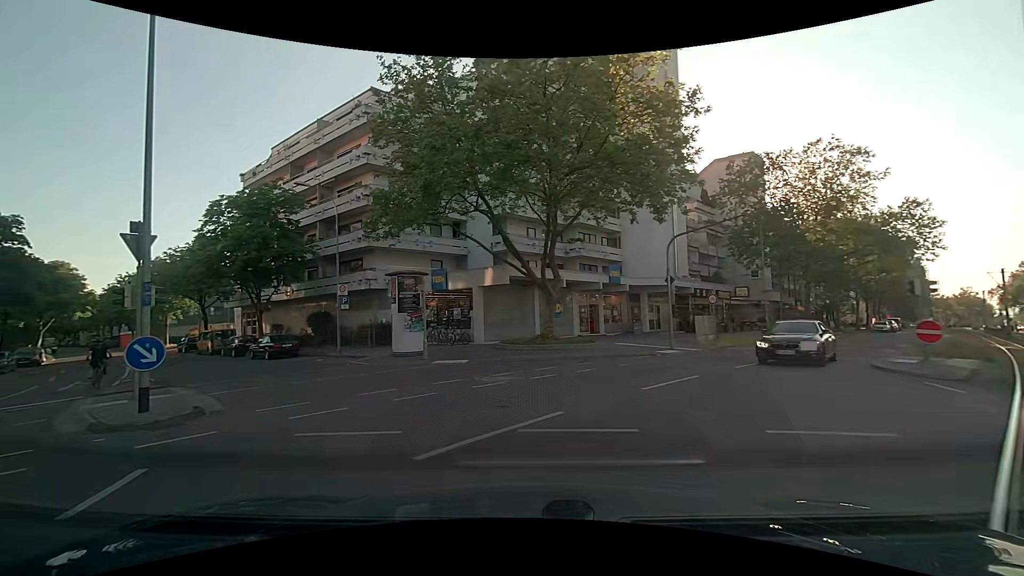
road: tertiary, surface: asphalt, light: Day
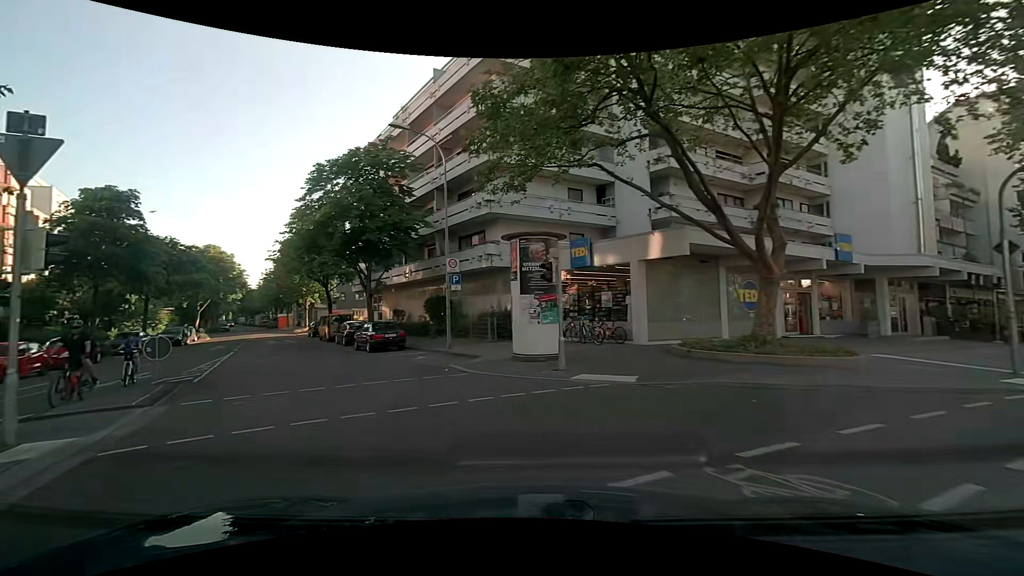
(-1.2, +8.2) m; -15°
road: residential
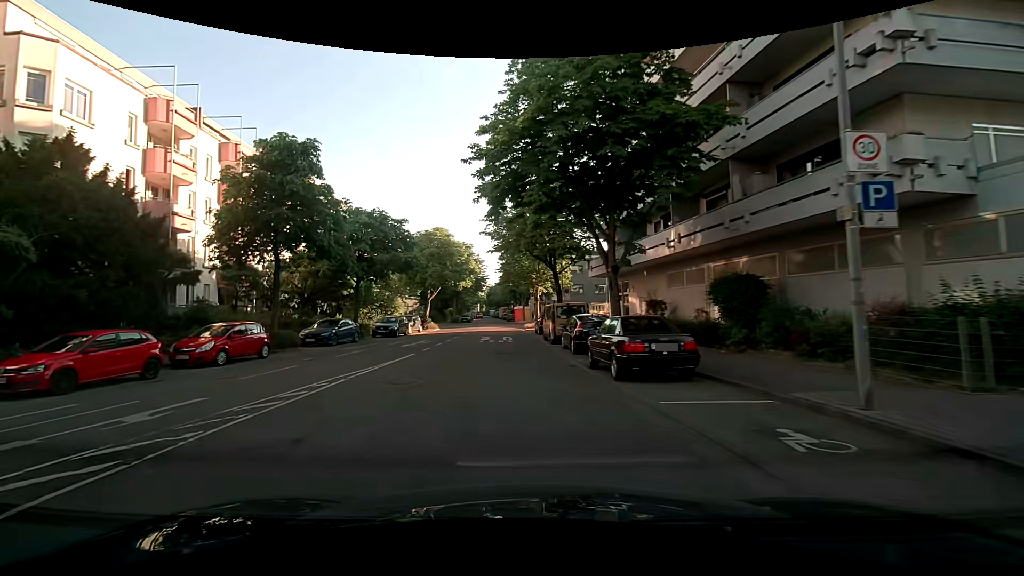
(-3.4, +12.7) m; -27°
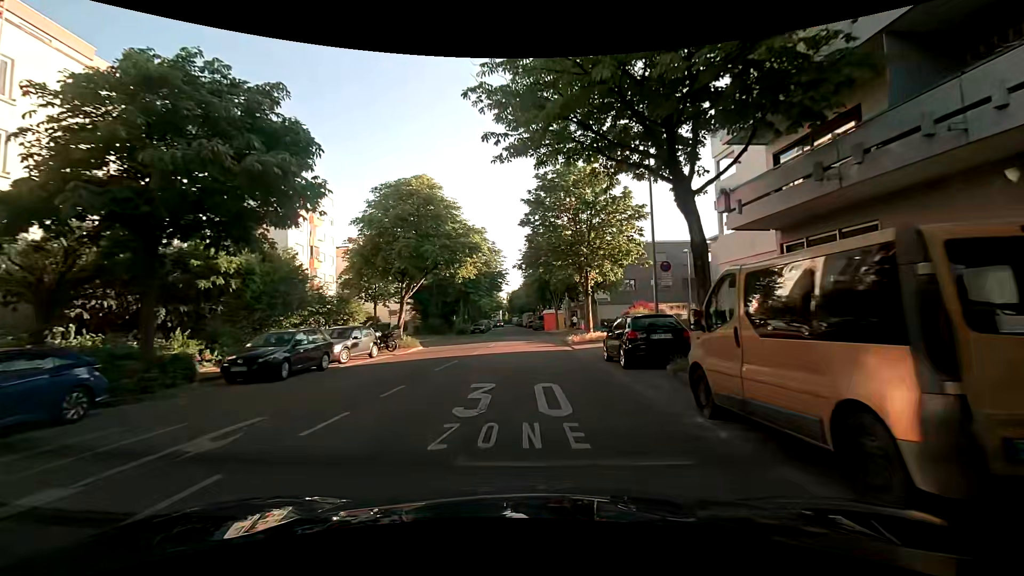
(-1.2, +20.2) m; -3°
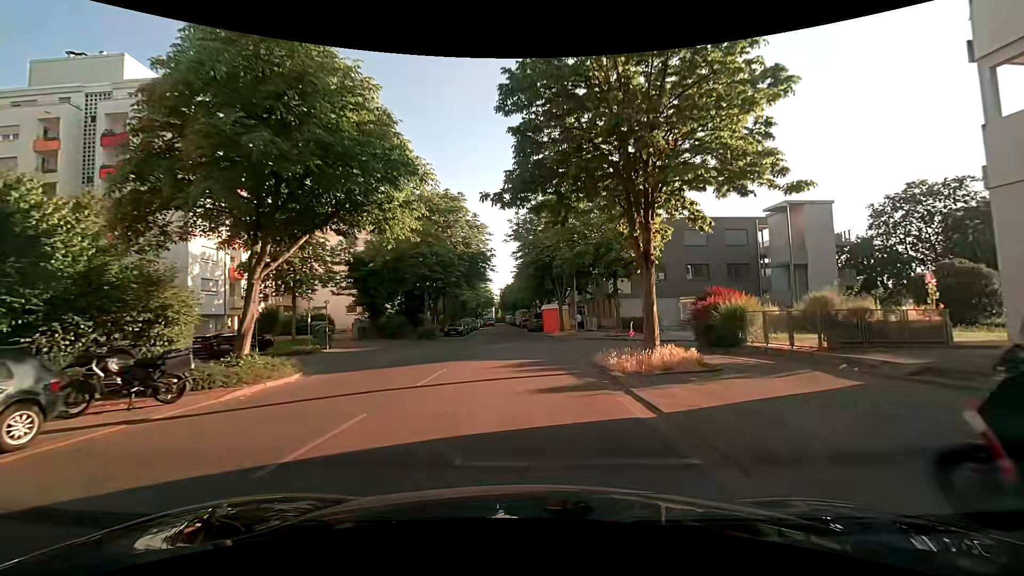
(-0.1, +15.1) m; +1°
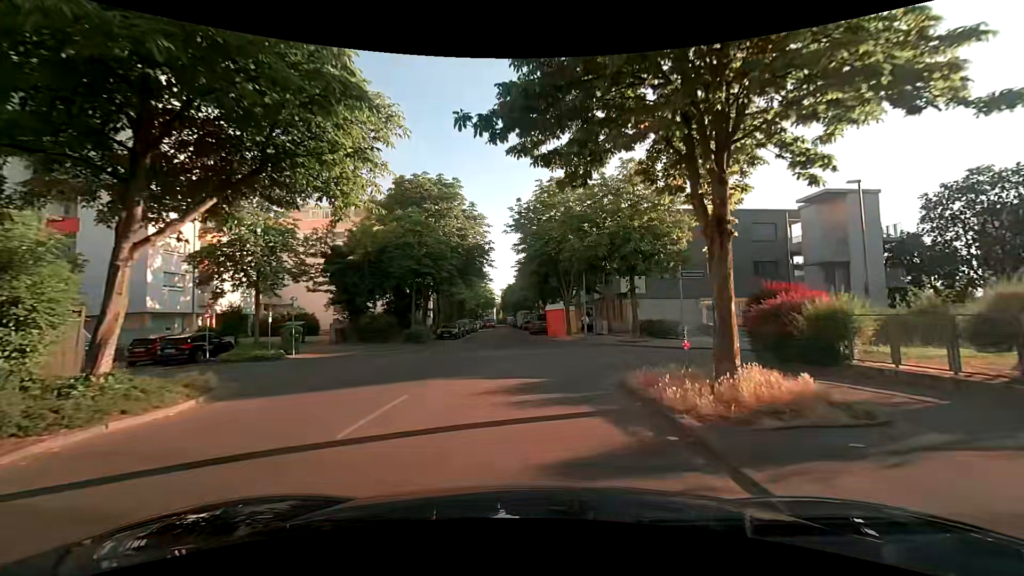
(-0.1, +4.5) m; -1°
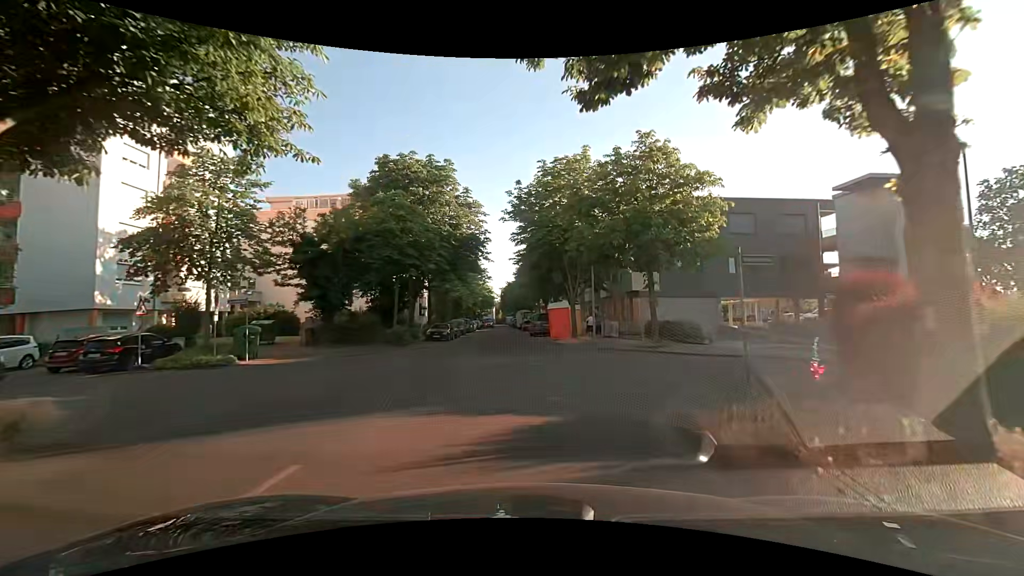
(0.0, +4.1) m; -1°
